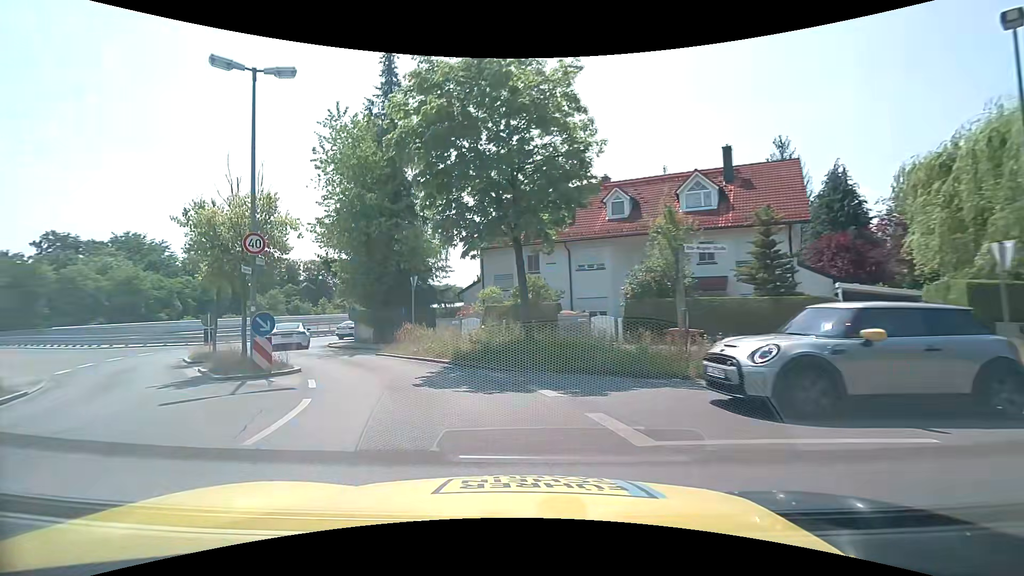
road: tertiary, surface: asphalt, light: Day
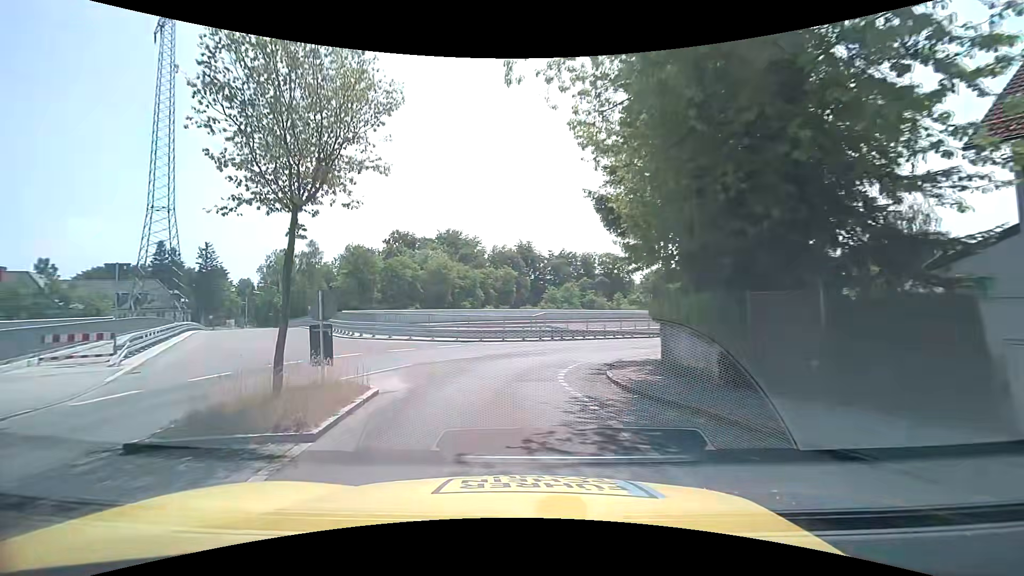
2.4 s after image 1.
(-4.8, +16.1) m; -34°
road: residential
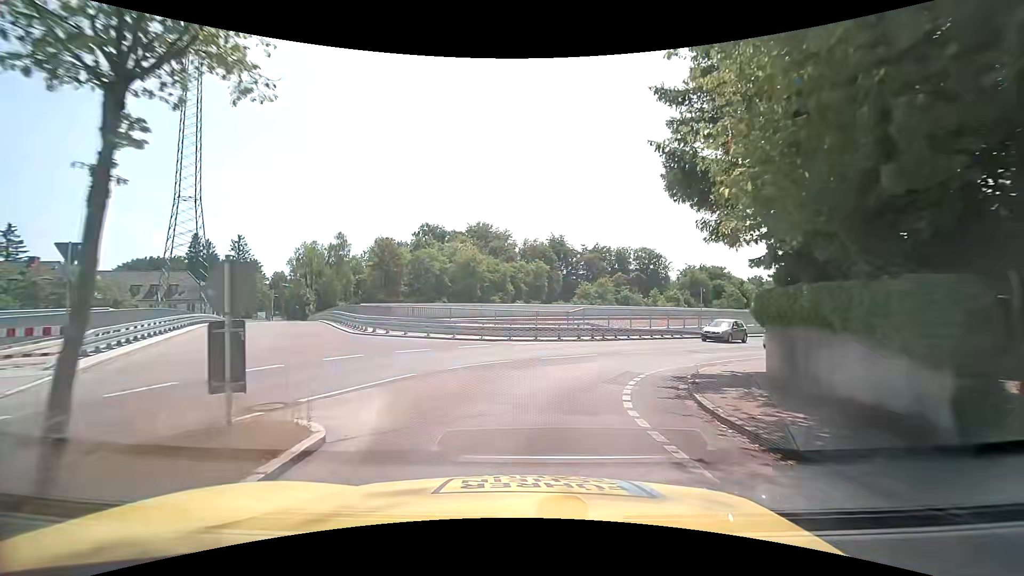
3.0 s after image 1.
(-0.1, +4.1) m; -3°
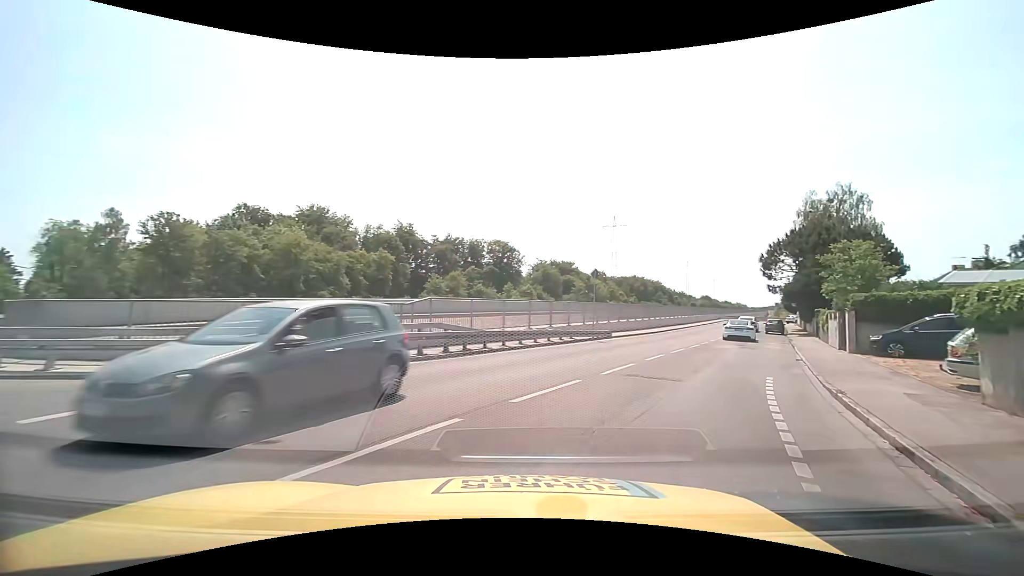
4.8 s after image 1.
(+0.8, +12.5) m; +15°
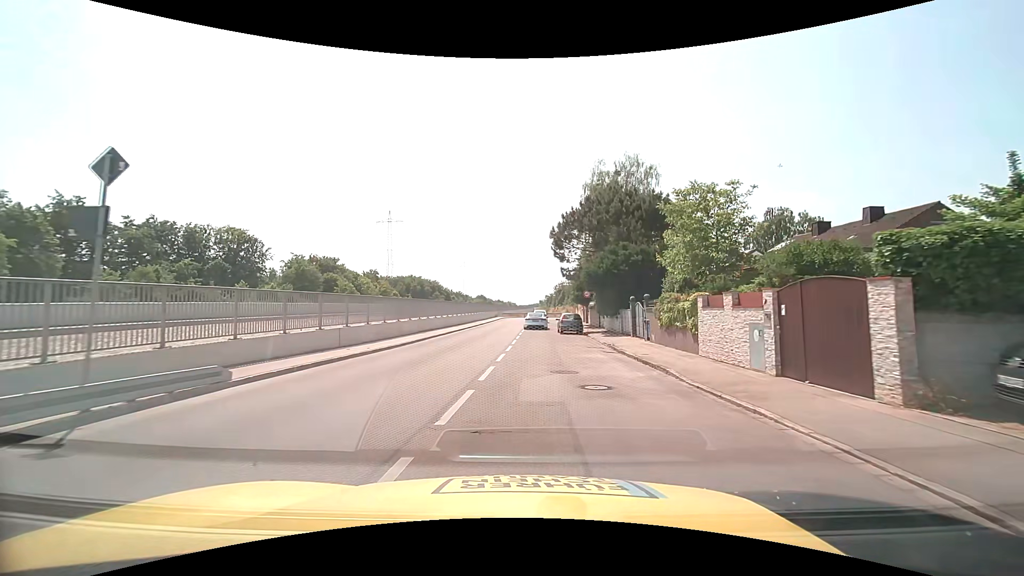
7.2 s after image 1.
(+5.8, +18.0) m; +26°
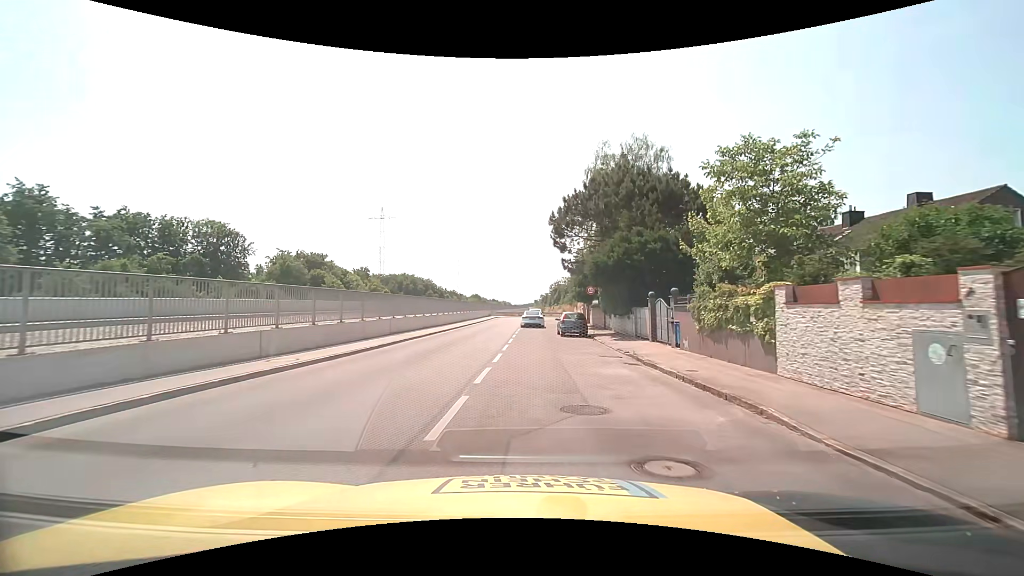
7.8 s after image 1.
(0.0, +5.4) m; 0°
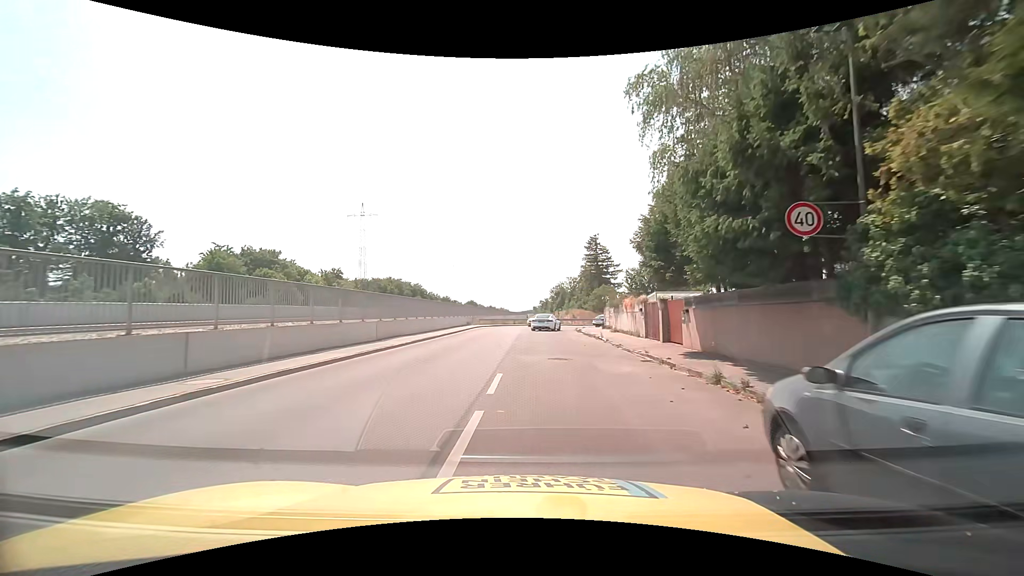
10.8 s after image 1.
(+0.4, +28.7) m; +1°
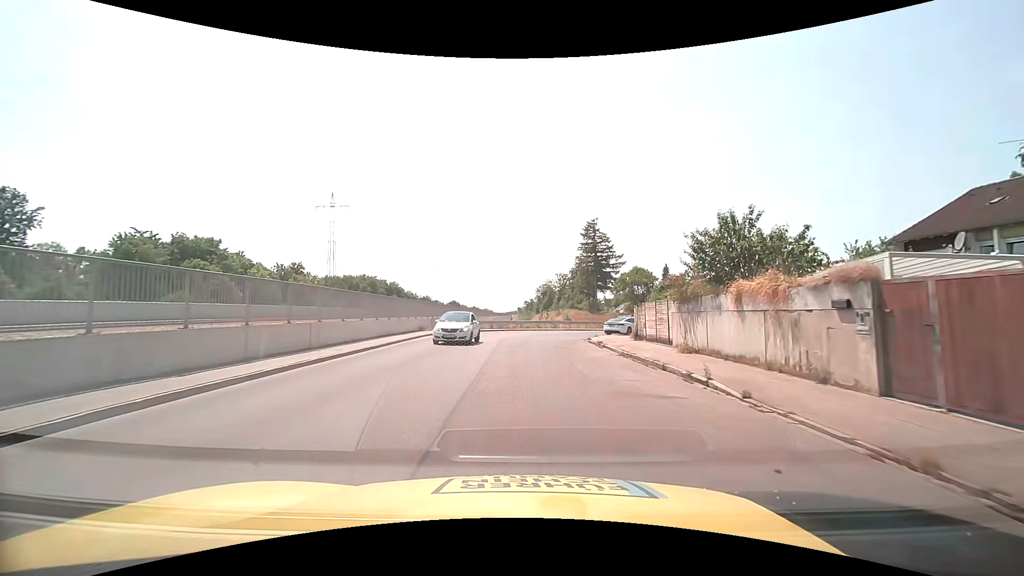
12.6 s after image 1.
(+0.2, +17.9) m; +2°
(0, +10) (0, +20) (+1, +30) (+4, +39) (+11, +47) (+19, +52) (+28, +56) (+38, +60) (+47, +64) (+56, +67) m
